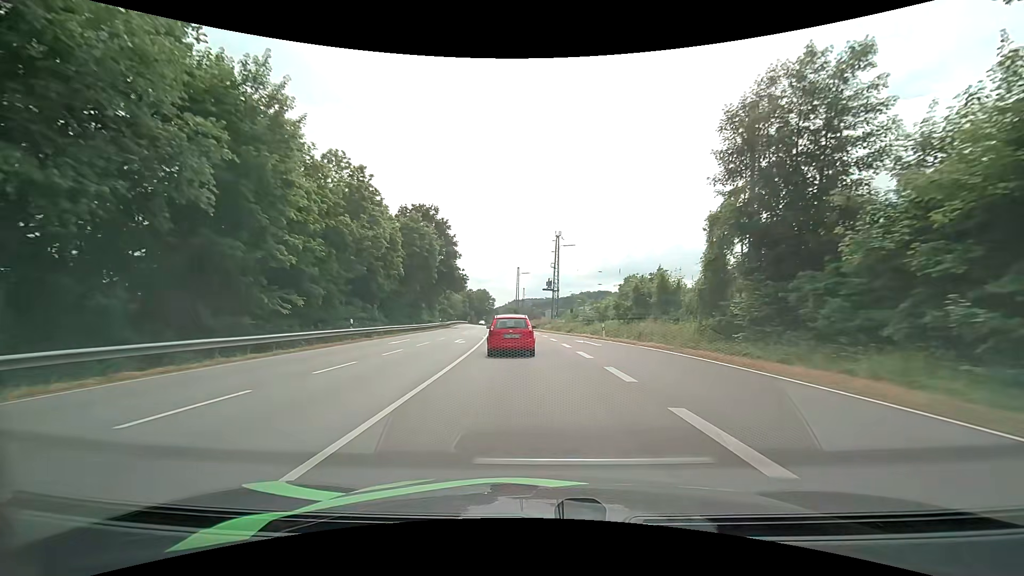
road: primary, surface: asphalt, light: Day
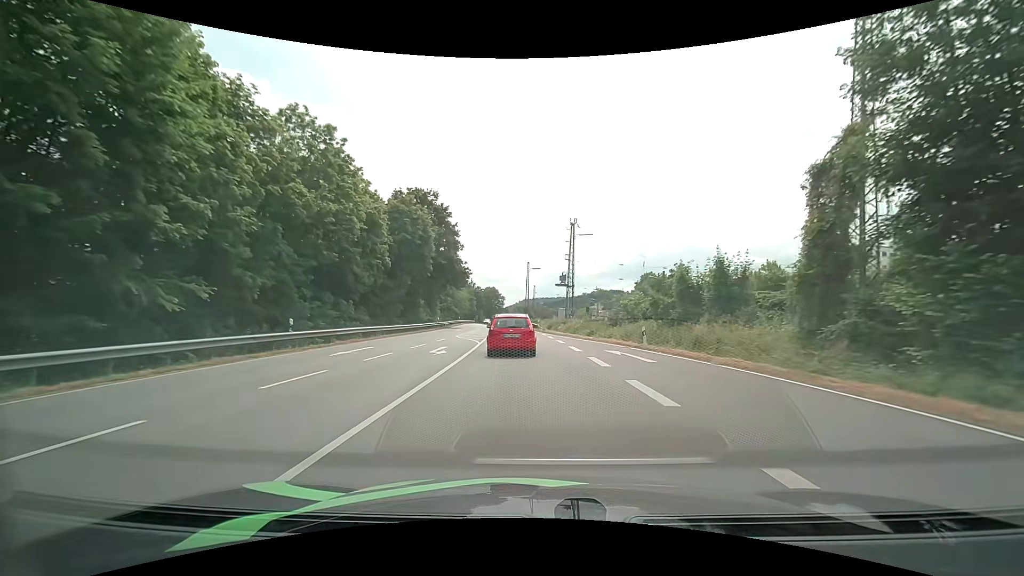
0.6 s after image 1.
(-0.1, +8.9) m; -1°
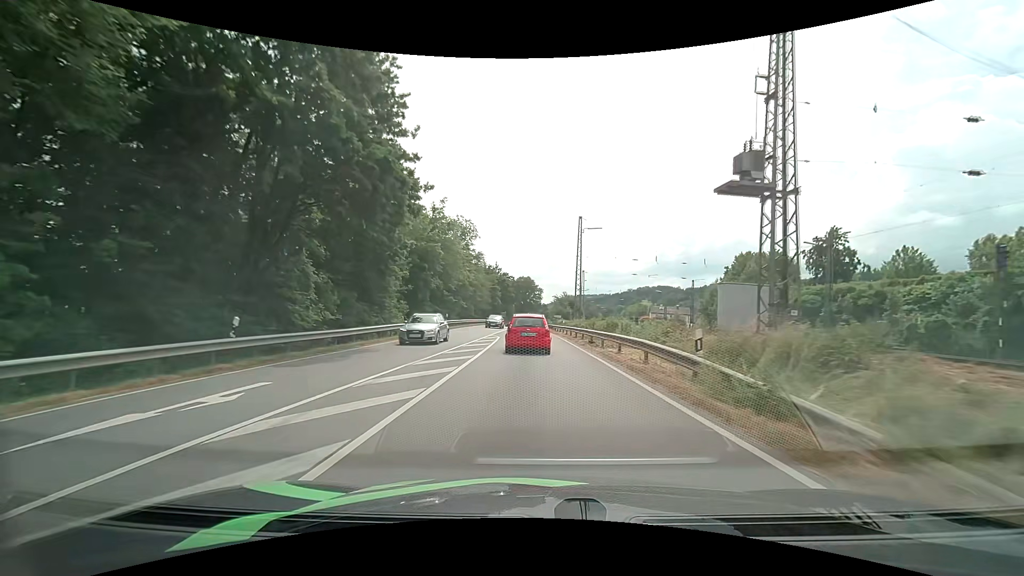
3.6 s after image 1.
(-2.0, +46.0) m; -4°
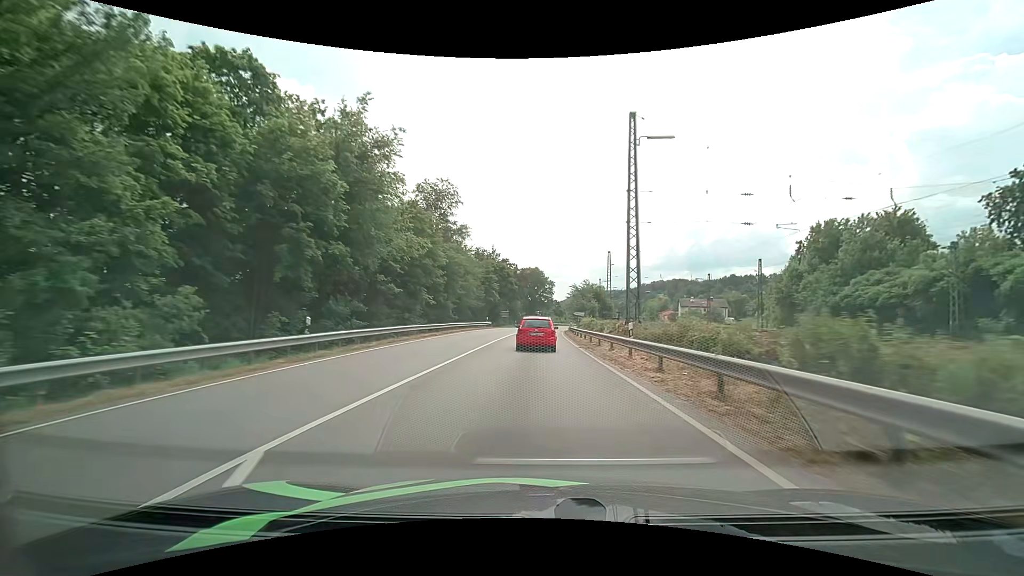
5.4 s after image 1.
(-0.3, +29.7) m; -1°
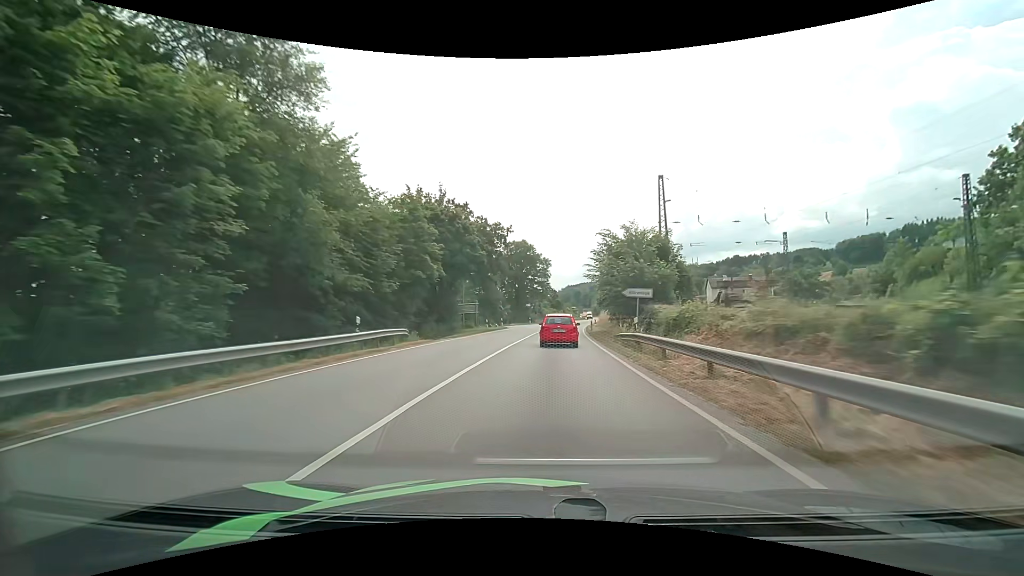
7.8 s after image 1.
(-0.1, +42.9) m; +1°
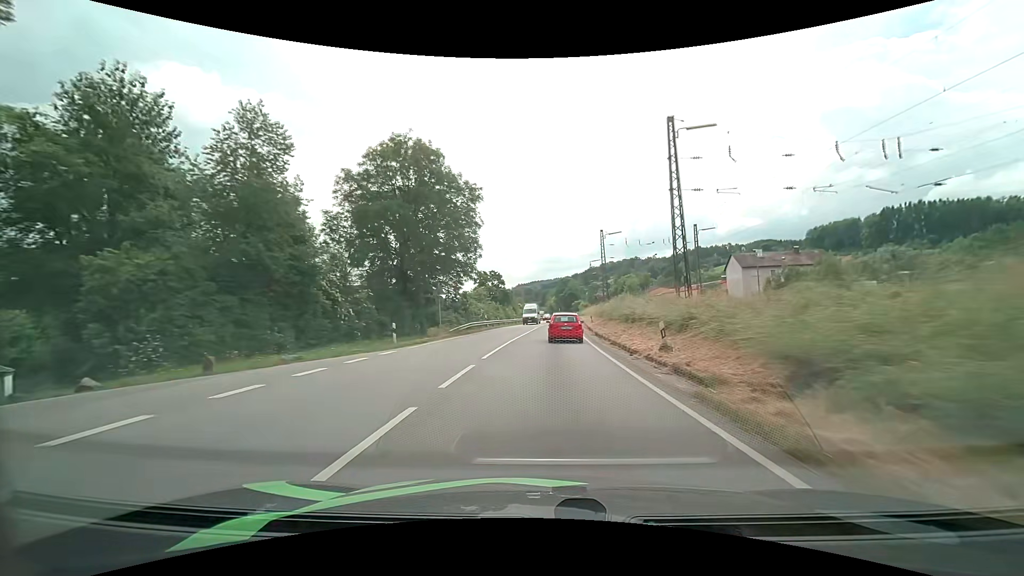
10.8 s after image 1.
(+2.8, +57.2) m; +6°
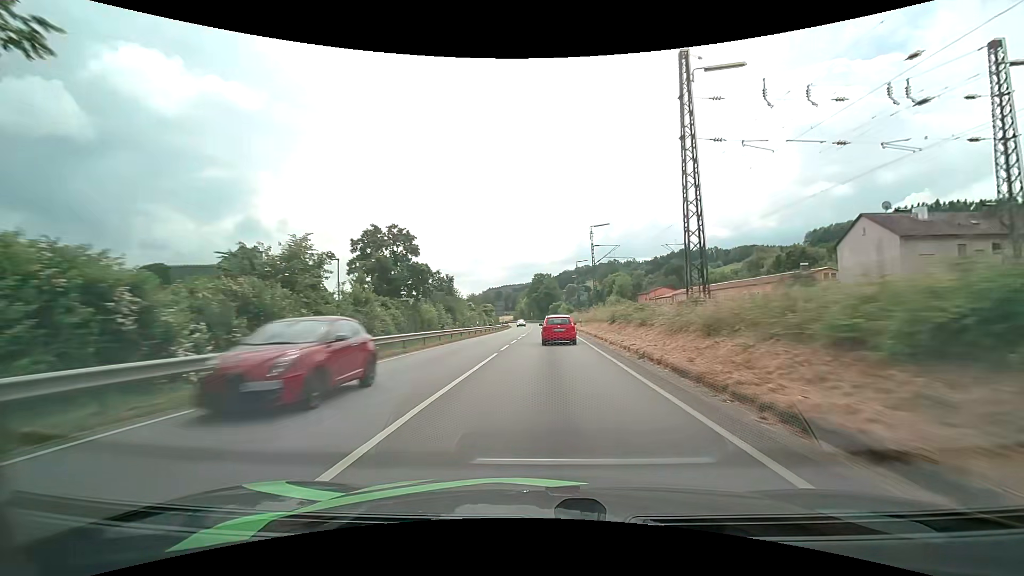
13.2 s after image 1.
(+1.5, +49.1) m; +3°
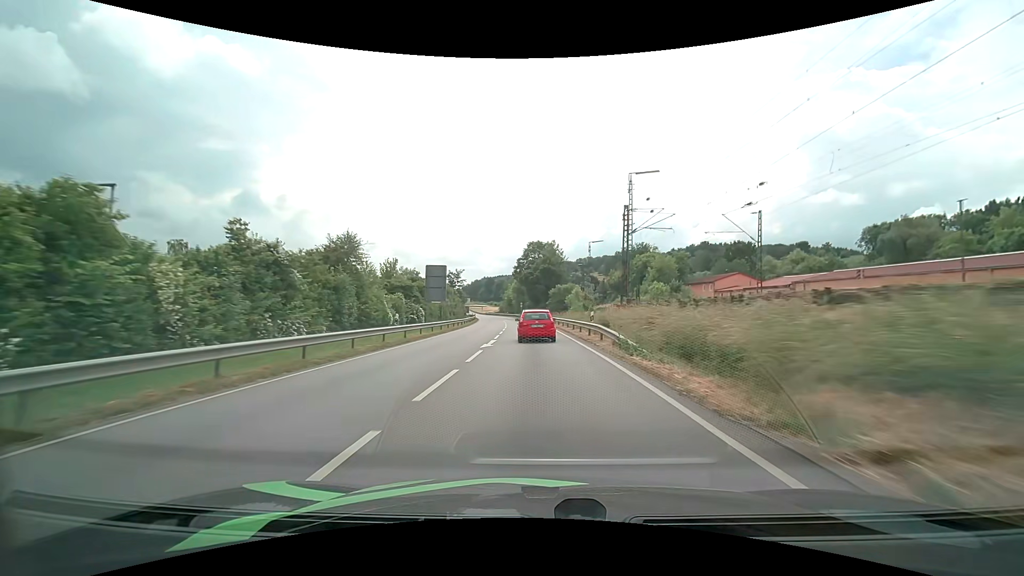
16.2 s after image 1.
(+0.9, +61.2) m; +1°
(0, +10) (0, +20) (-1, +30) (-1, +40) (-1, +50) (-2, +60) (-3, +70) (-4, +80) (-5, +90) (-6, +100) m
